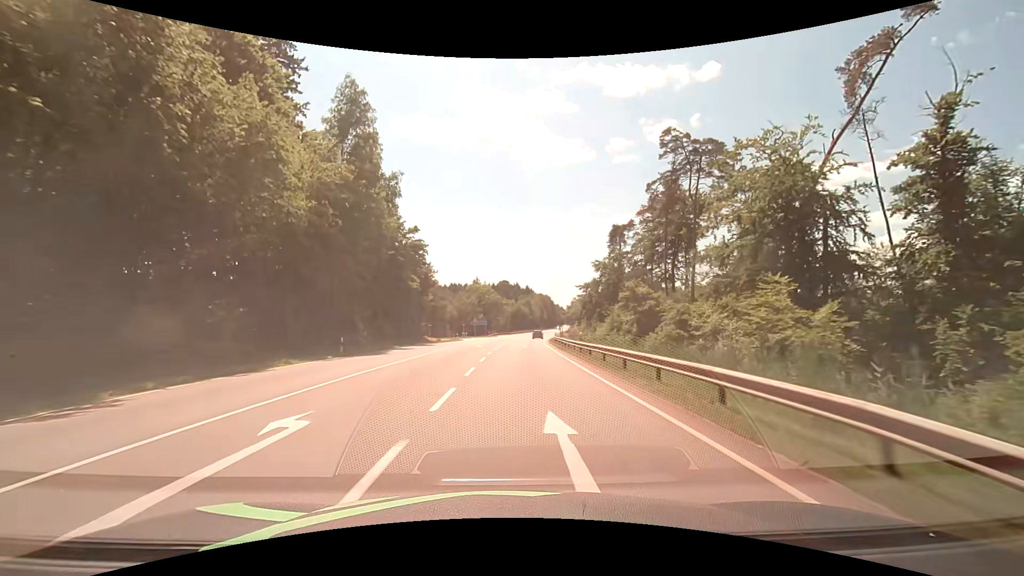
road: secondary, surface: asphalt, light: Day
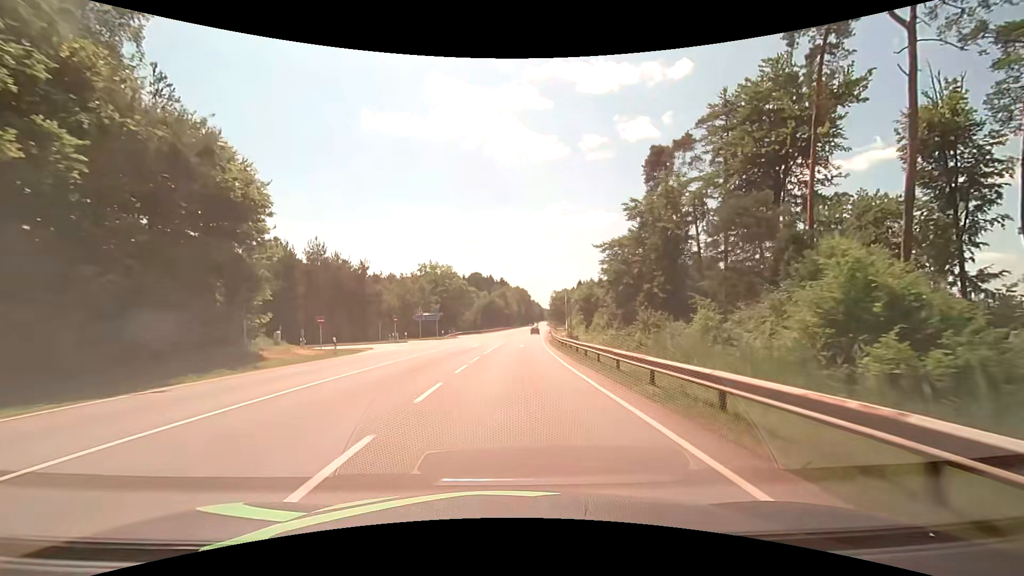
(+1.1, +41.3) m; +3°
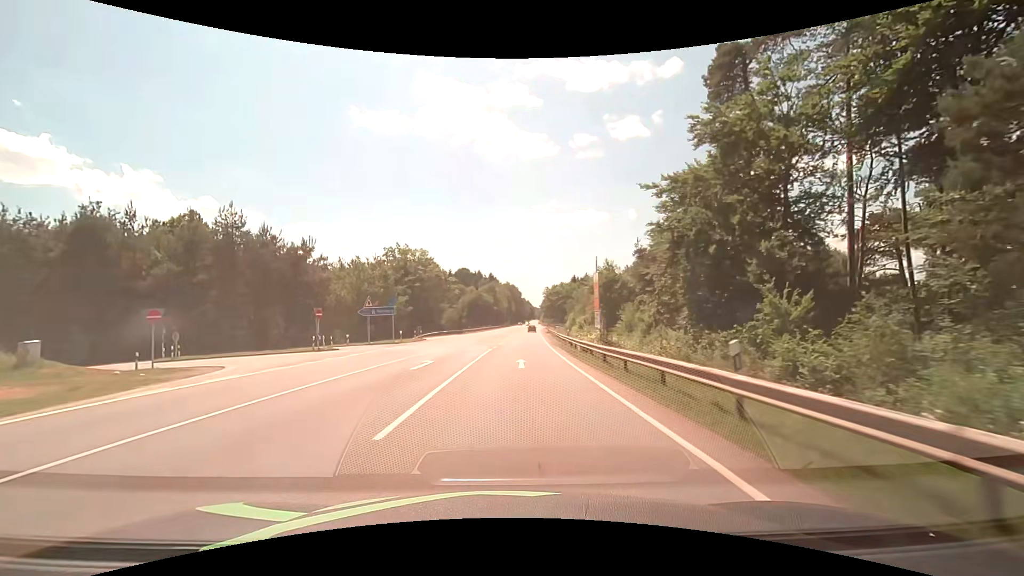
(+0.2, +20.7) m; +1°
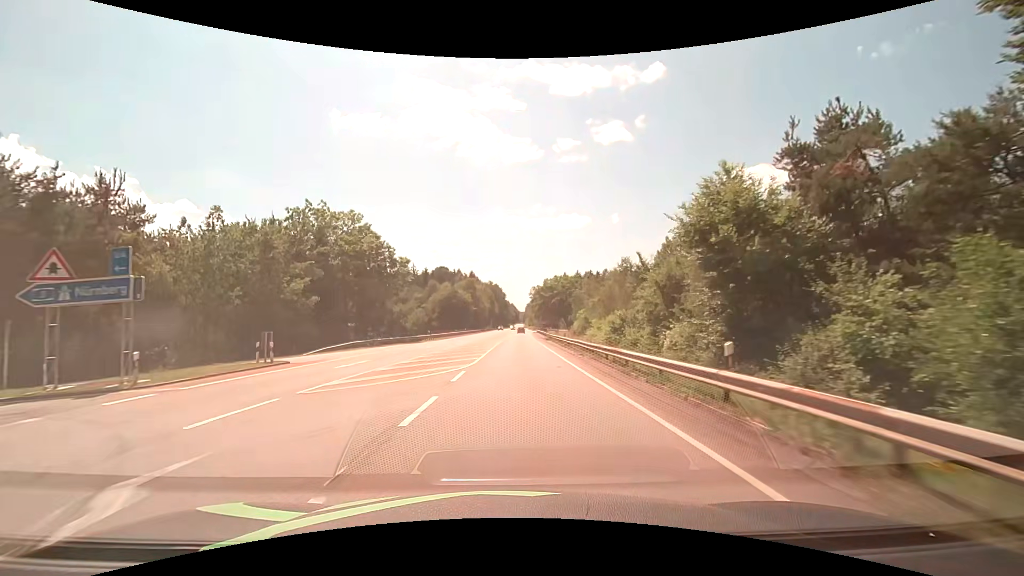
(+0.6, +31.0) m; +2°
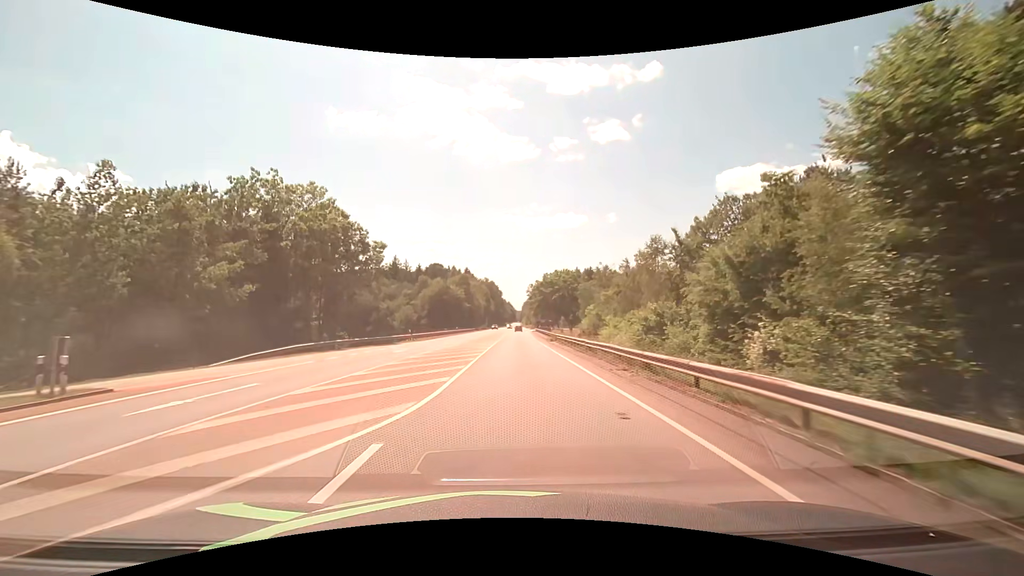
(0.0, +10.3) m; 0°
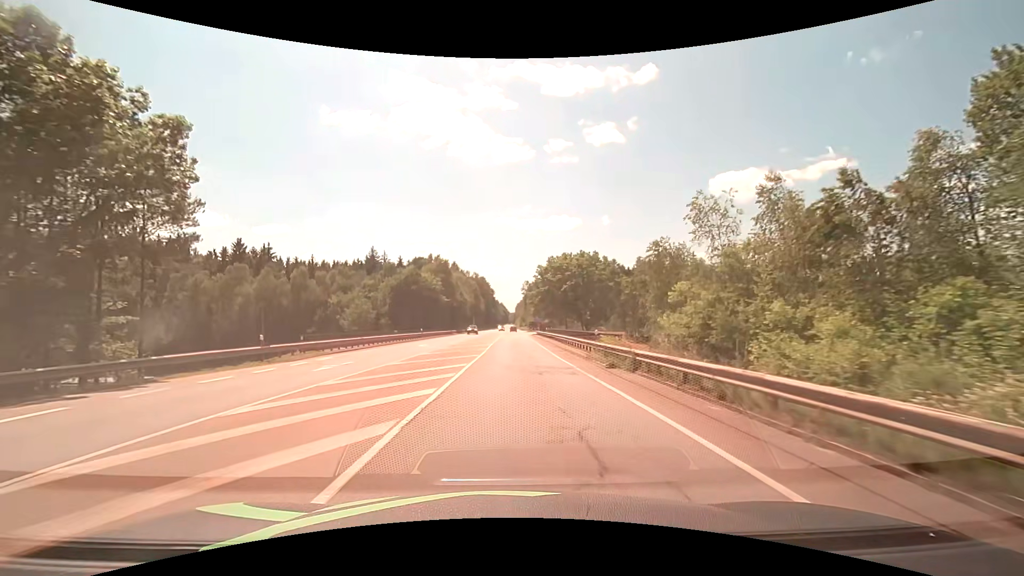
(+0.2, +30.9) m; +1°
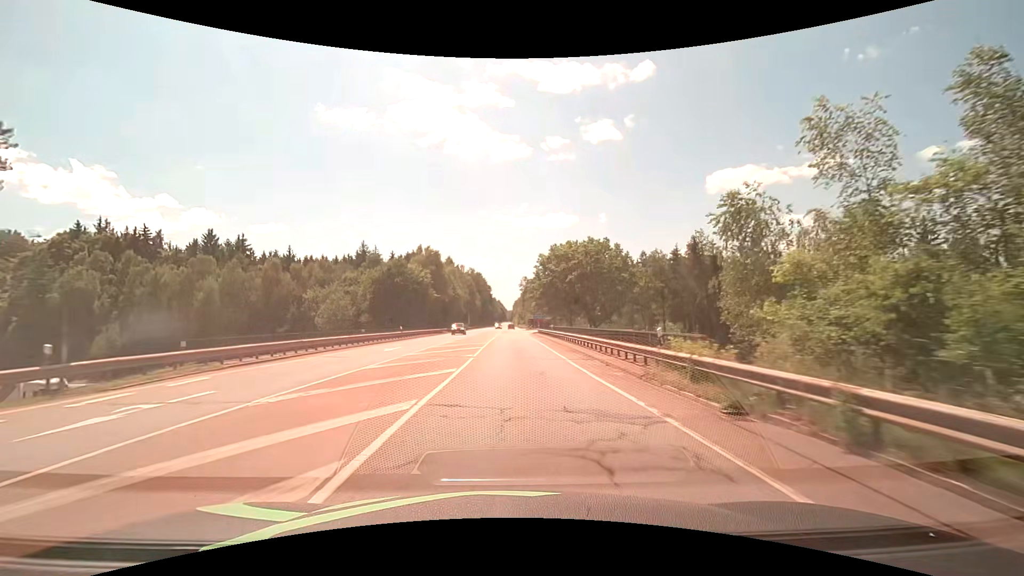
(0.0, +10.3) m; 0°
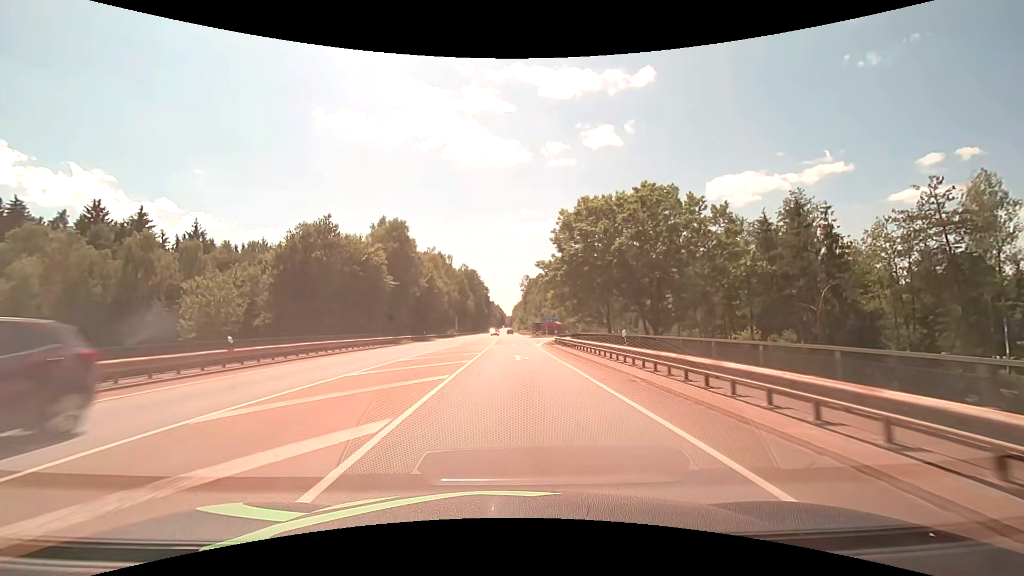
(+0.2, +30.6) m; 0°
(0, +10) (0, +20) (0, +30) (0, +40) (0, +50) (0, +60) (0, +70) (0, +80) (+1, +90) (+1, +100) m
